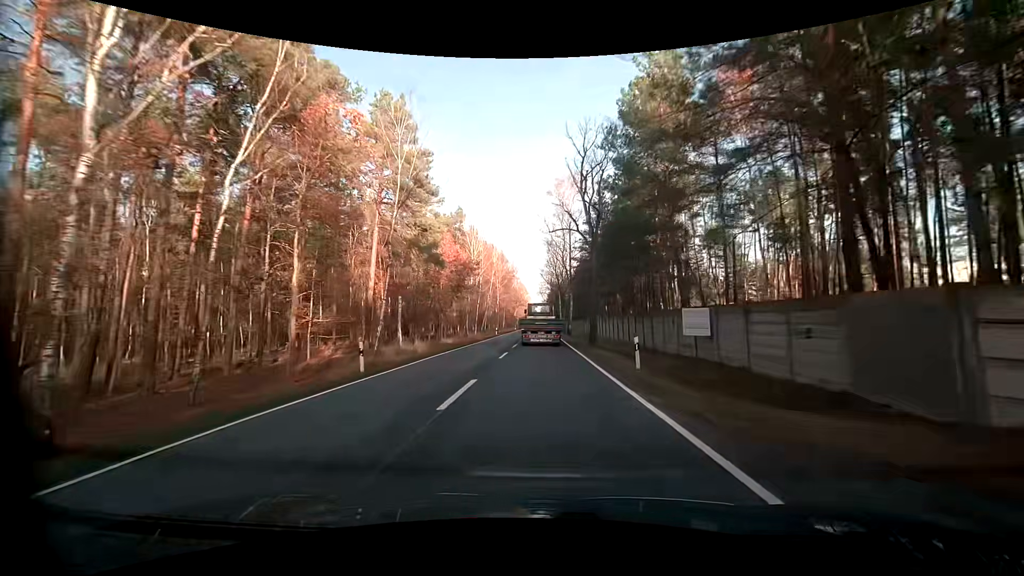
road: primary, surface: asphalt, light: Day
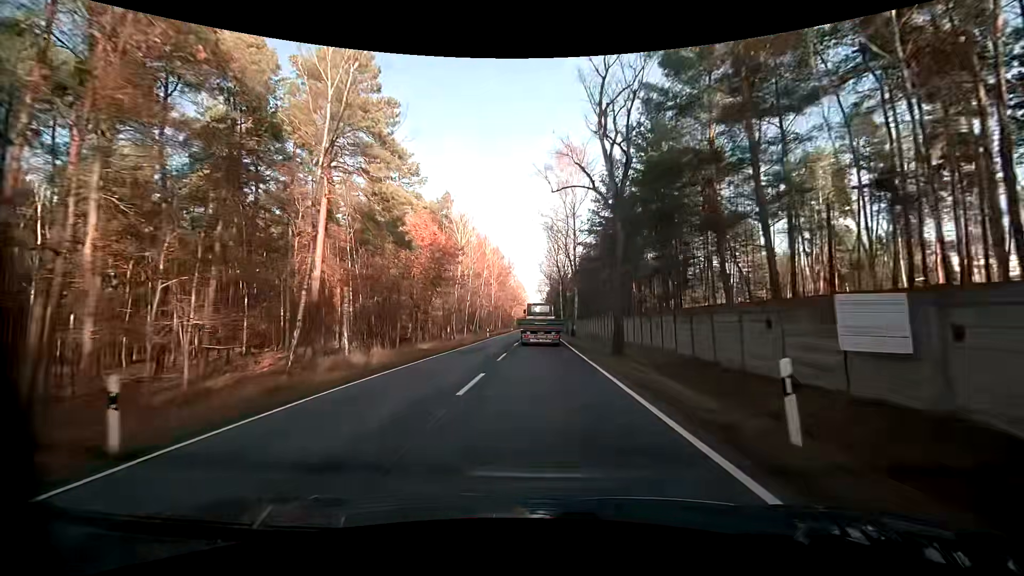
(0.0, +9.8) m; 0°
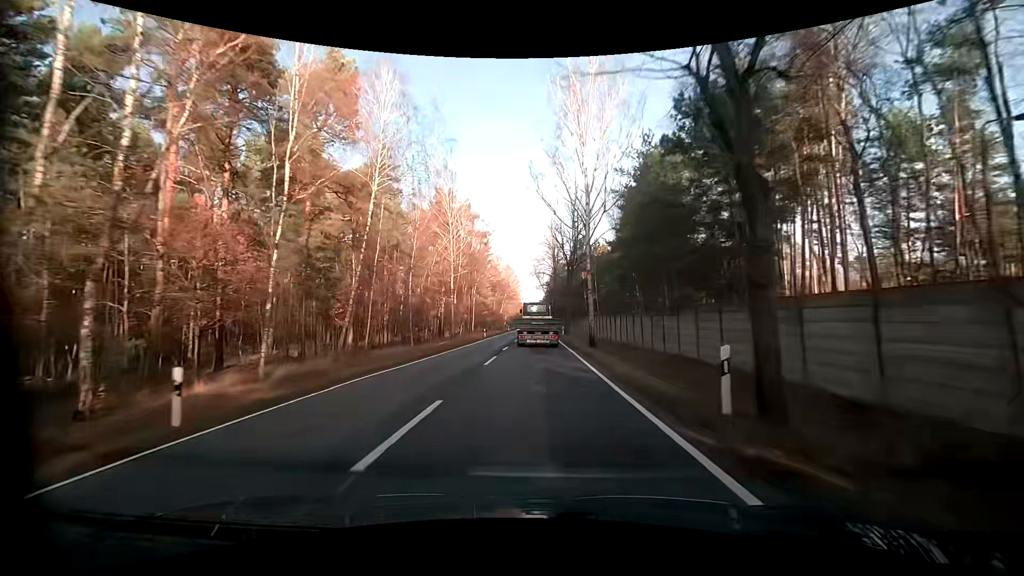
(+0.3, +49.5) m; 0°
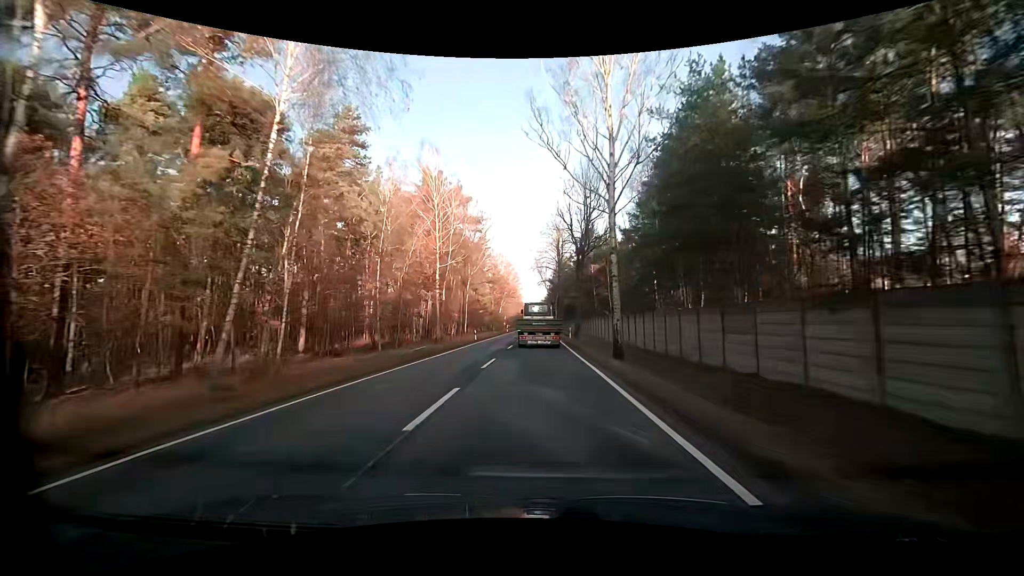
(0.0, +10.0) m; 0°
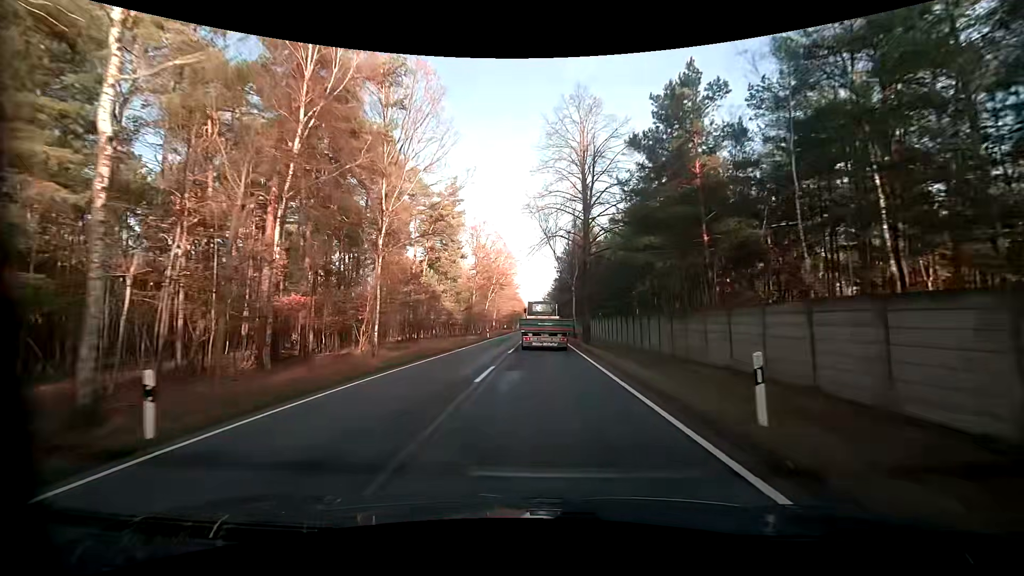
(-0.4, +40.3) m; -1°
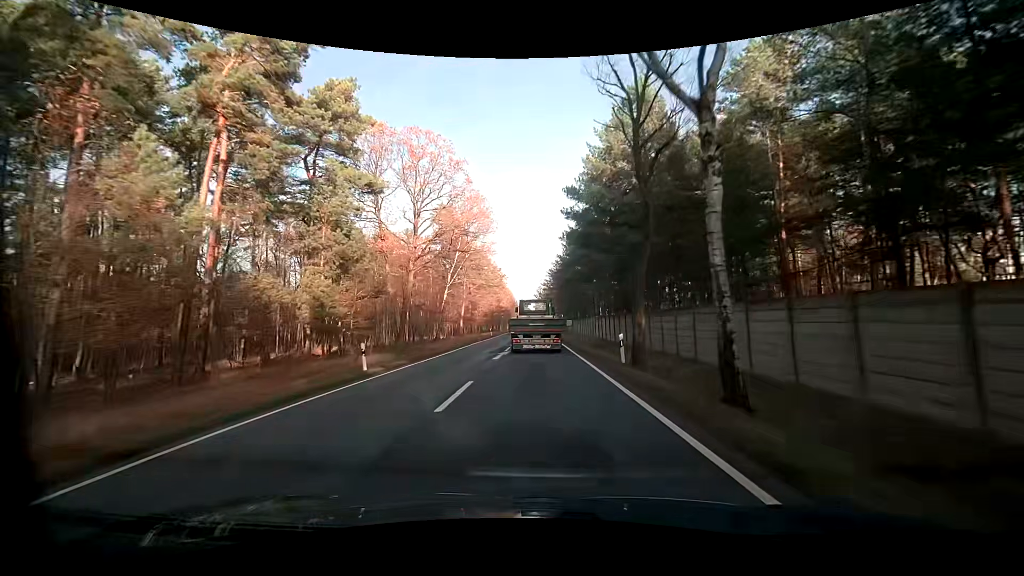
(+0.4, +39.9) m; +1°
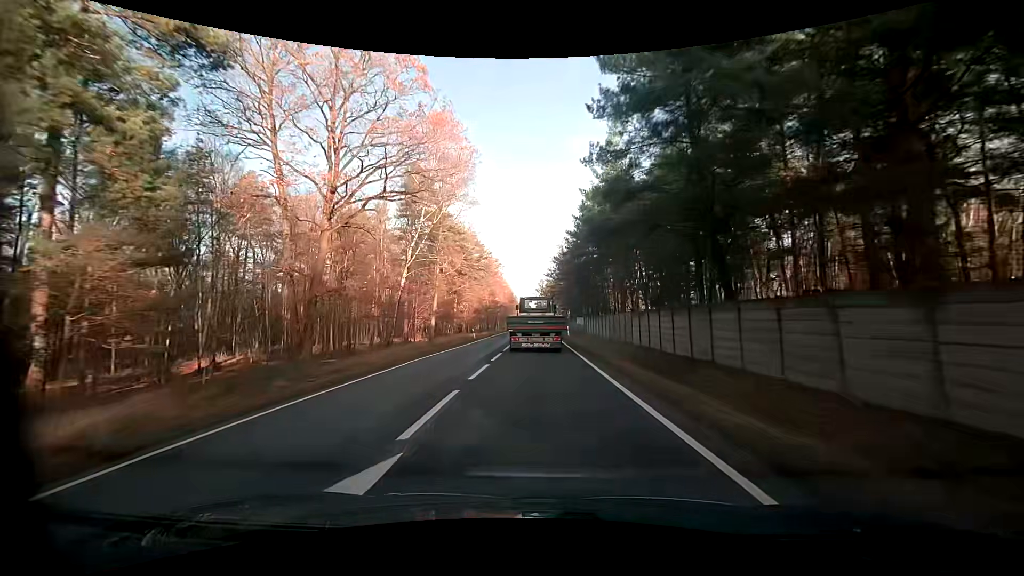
(0.0, +19.6) m; 0°
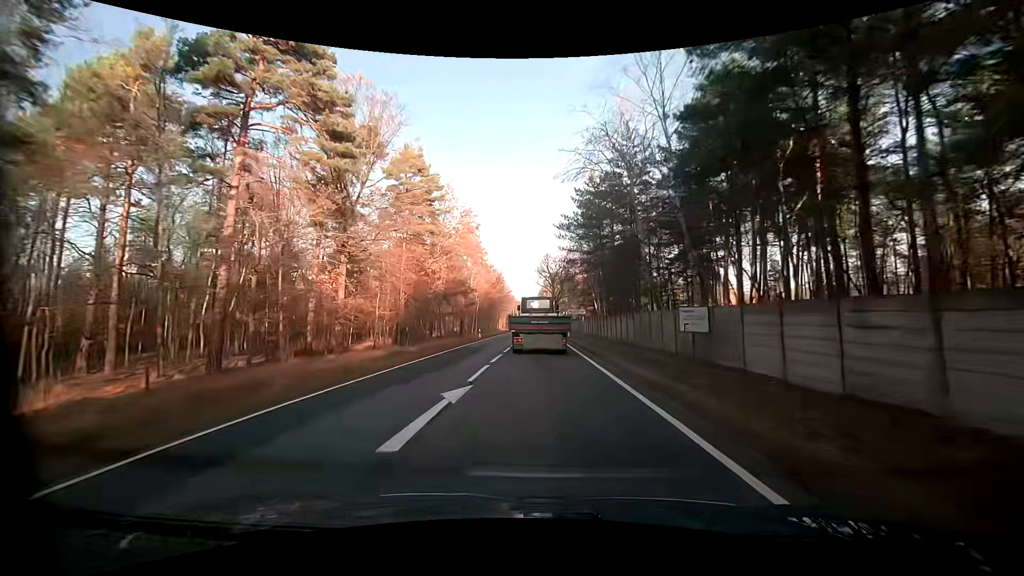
(-0.6, +47.9) m; -1°
(0, +10) (0, +20) (0, +30) (0, +40) (+1, +50) (+1, +60) (+1, +70) (+1, +80) (+1, +90) (+1, +100) m
